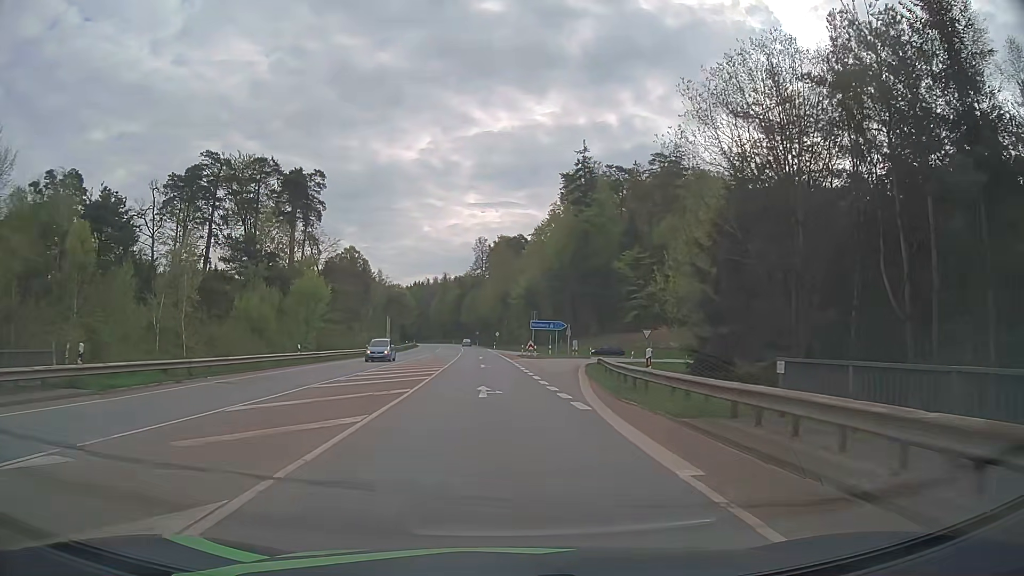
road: secondary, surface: asphalt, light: Day
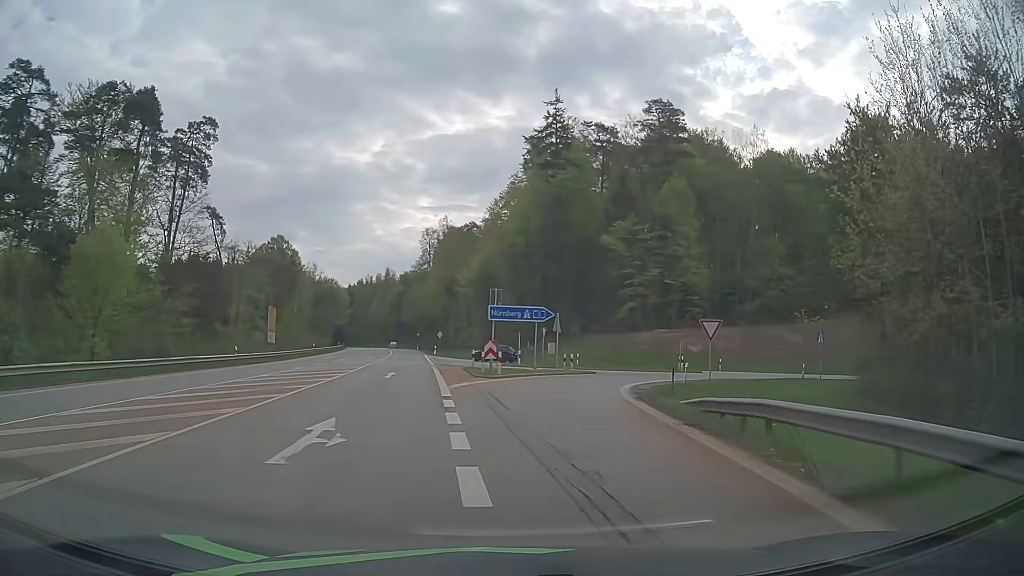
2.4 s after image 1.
(+0.6, +29.5) m; +5°
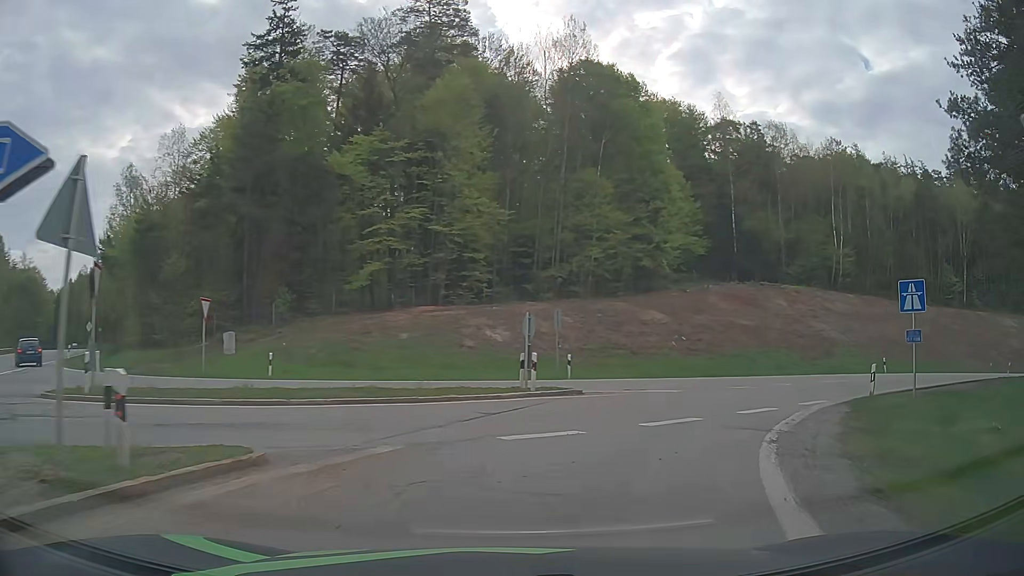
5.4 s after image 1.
(+3.7, +29.8) m; +21°
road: motorway_link
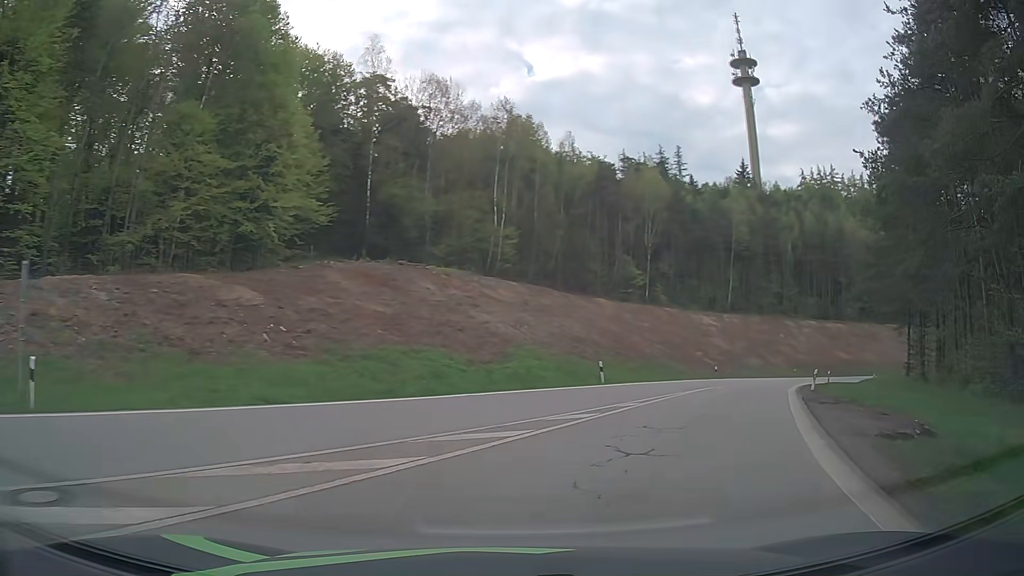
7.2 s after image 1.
(+4.2, +15.3) m; +33°
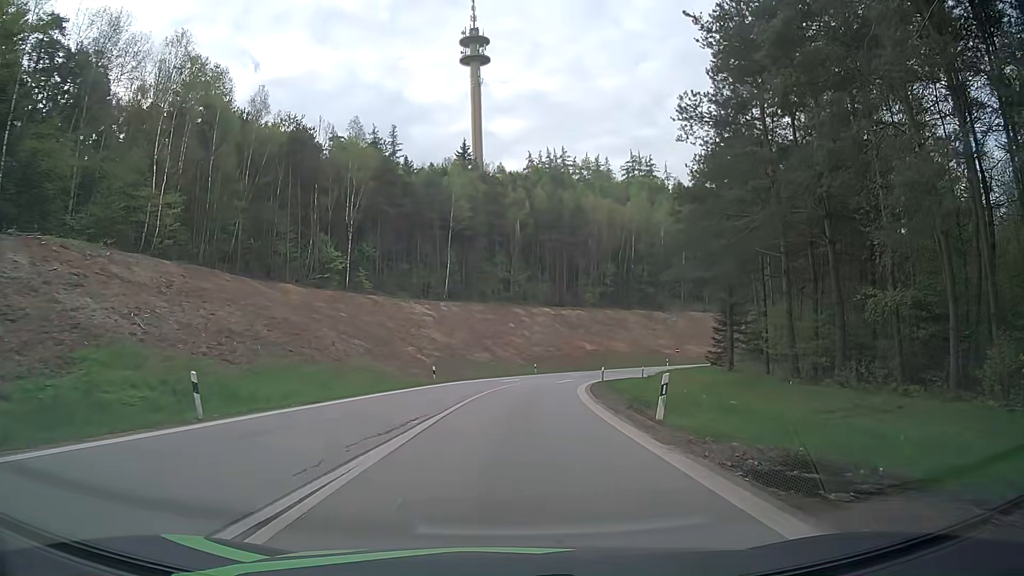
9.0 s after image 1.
(+4.3, +16.3) m; +25°
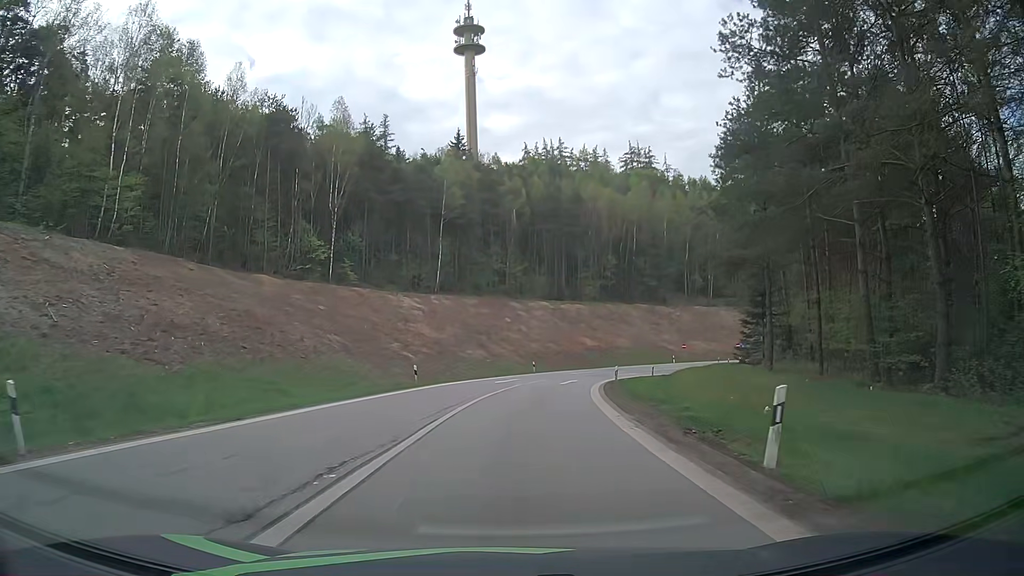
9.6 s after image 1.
(0.0, +6.3) m; 0°
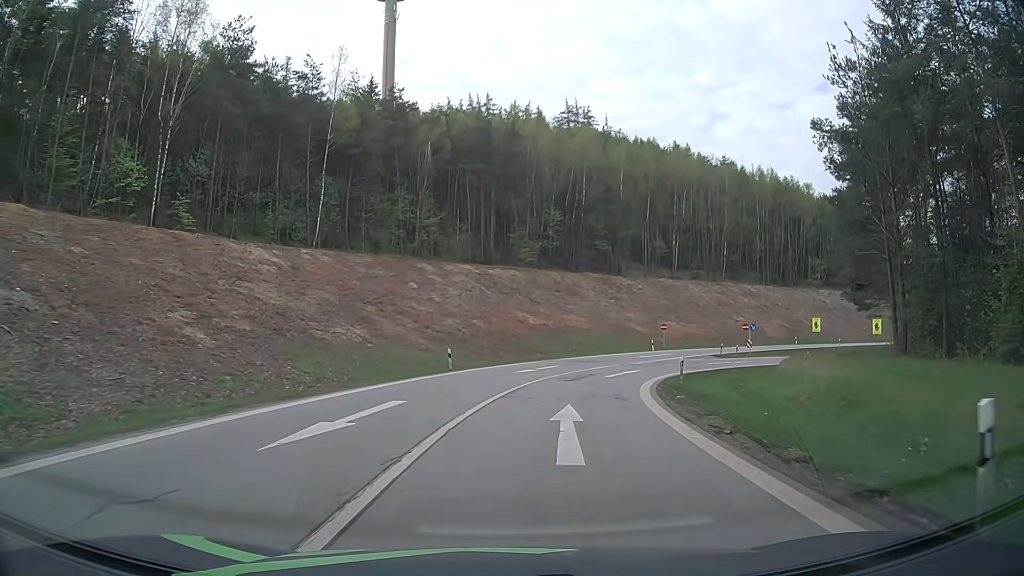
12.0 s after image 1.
(+0.9, +28.7) m; +7°
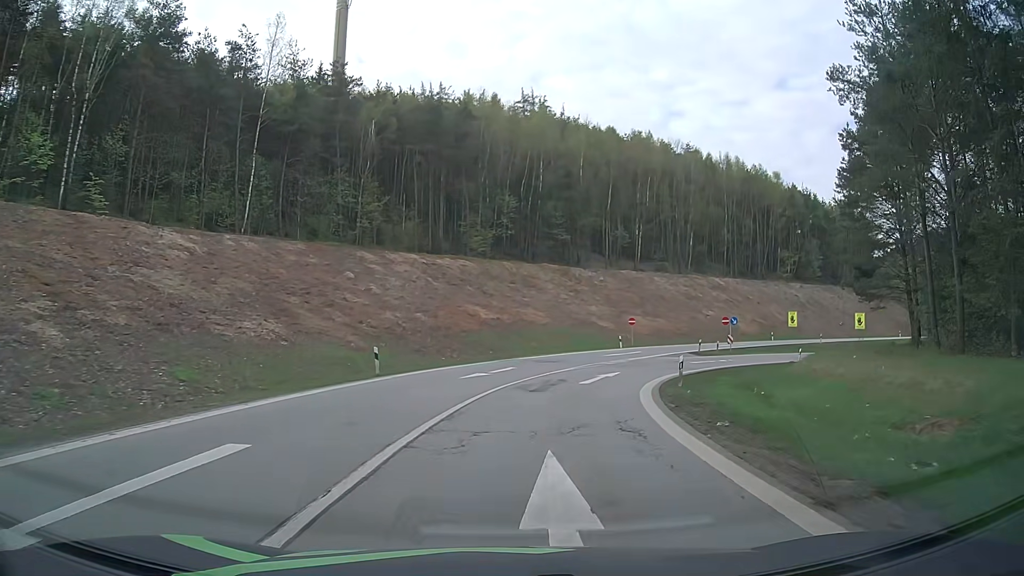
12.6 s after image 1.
(+0.2, +7.3) m; +3°
(+1, +10) (+2, +20) (+5, +29) (+10, +38) (+16, +46) (+24, +52) (+33, +56) (+43, +59) (+53, +59) (+63, +58) m
